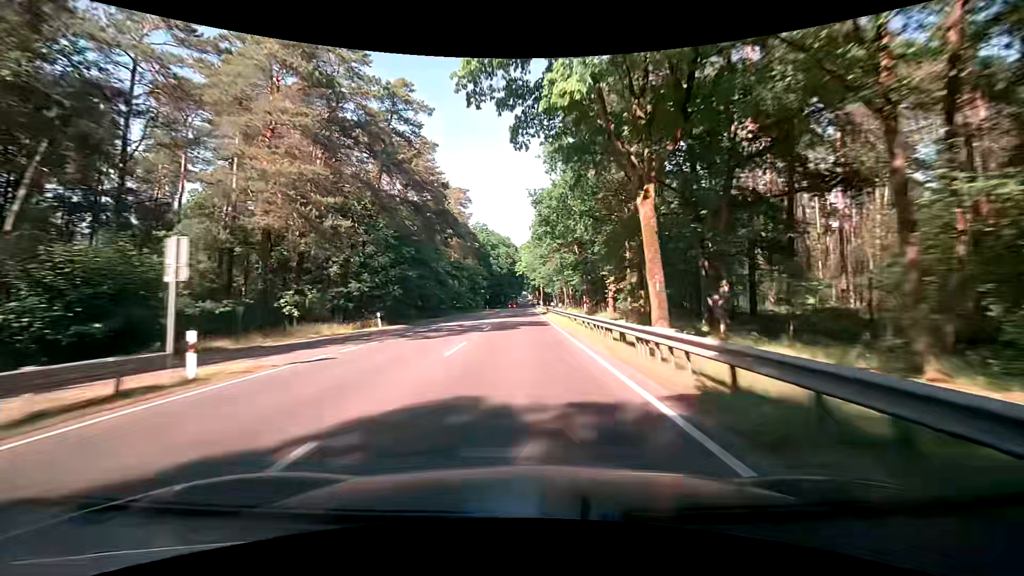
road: primary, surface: asphalt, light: Day
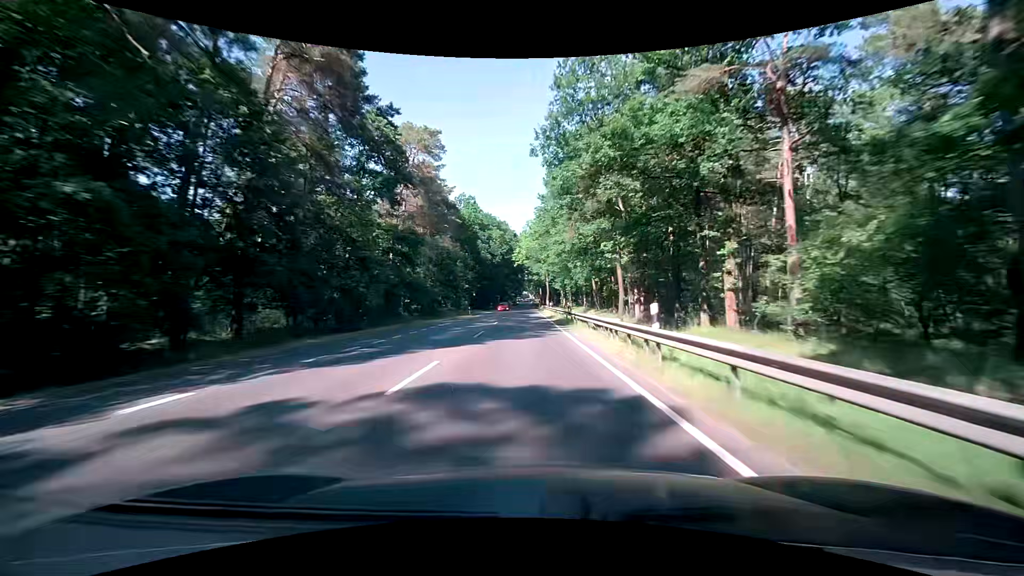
(-0.1, +29.9) m; -1°
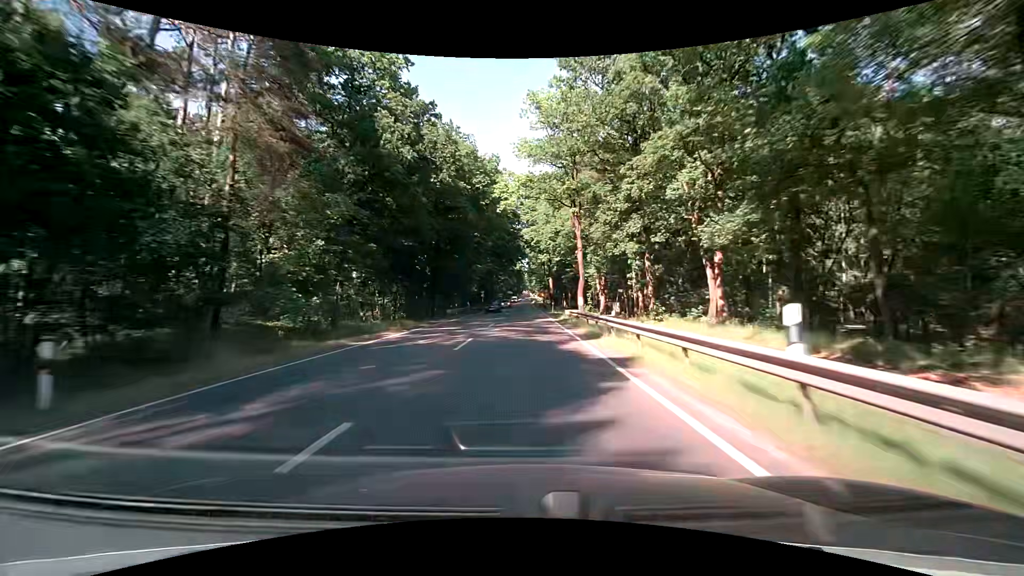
(+0.7, +54.2) m; 0°
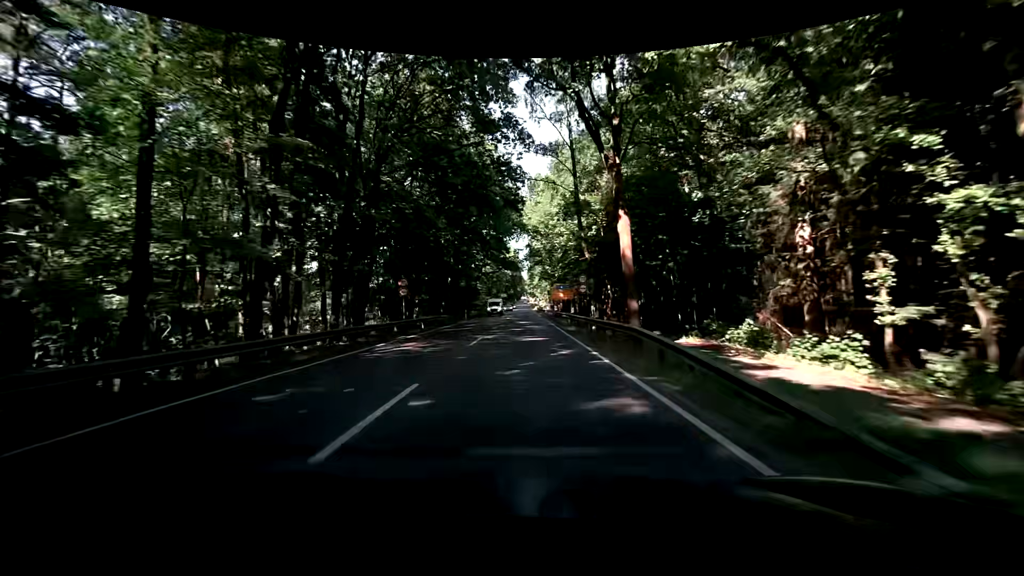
(+0.3, +57.7) m; 0°
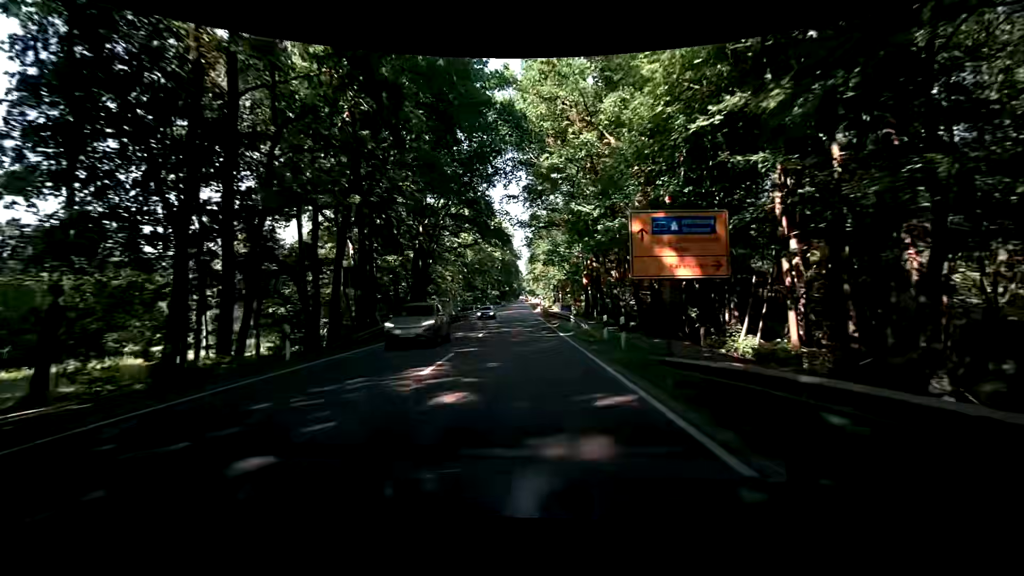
(+0.9, +43.3) m; +1°
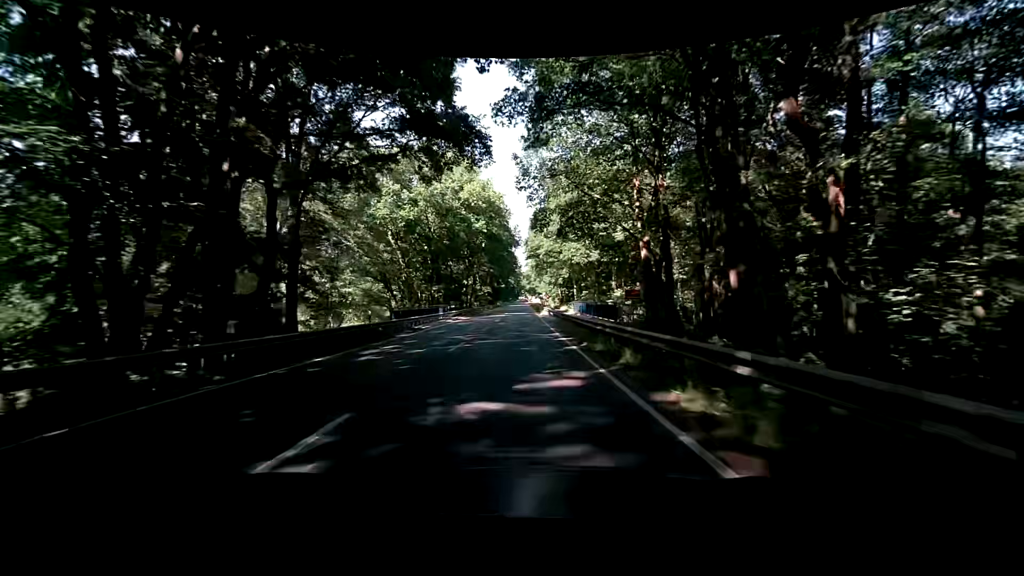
(0.0, +32.3) m; +1°
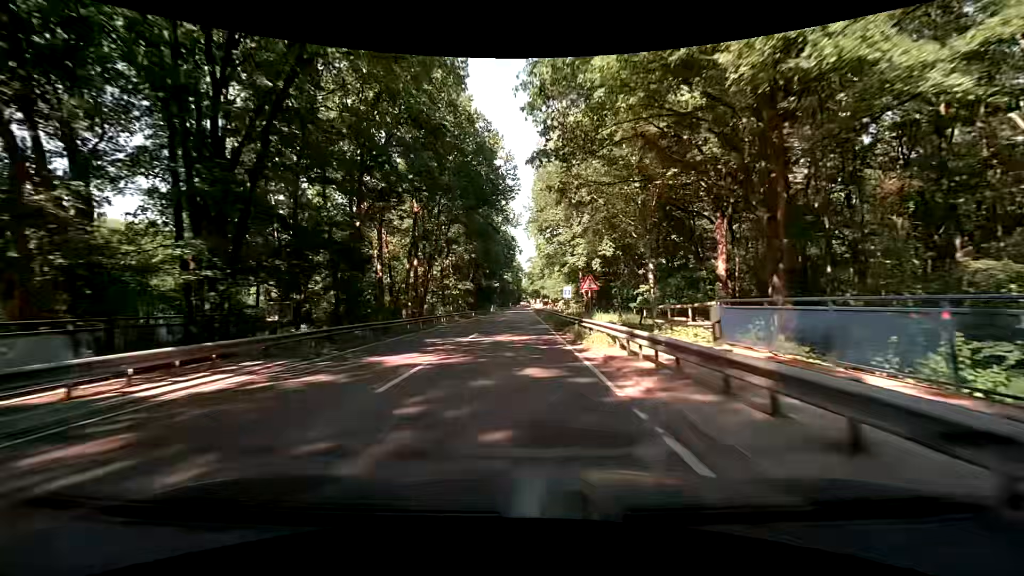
(-0.1, +43.2) m; -1°
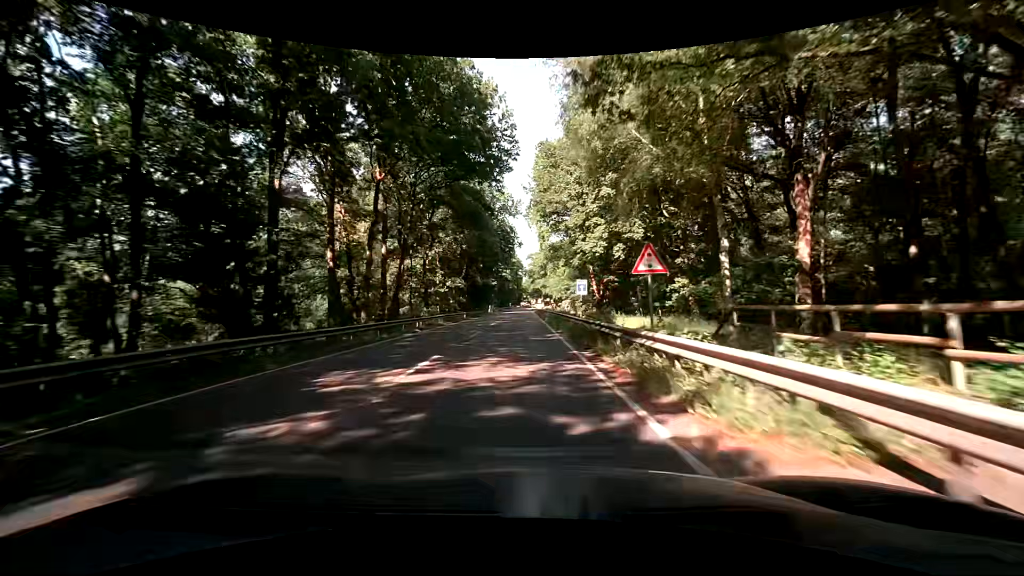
(0.0, +10.8) m; 0°
(0, +10) (0, +20) (0, +30) (0, +40) (0, +50) (+1, +60) (+1, +70) (+1, +80) (+1, +90) (+1, +100) m
